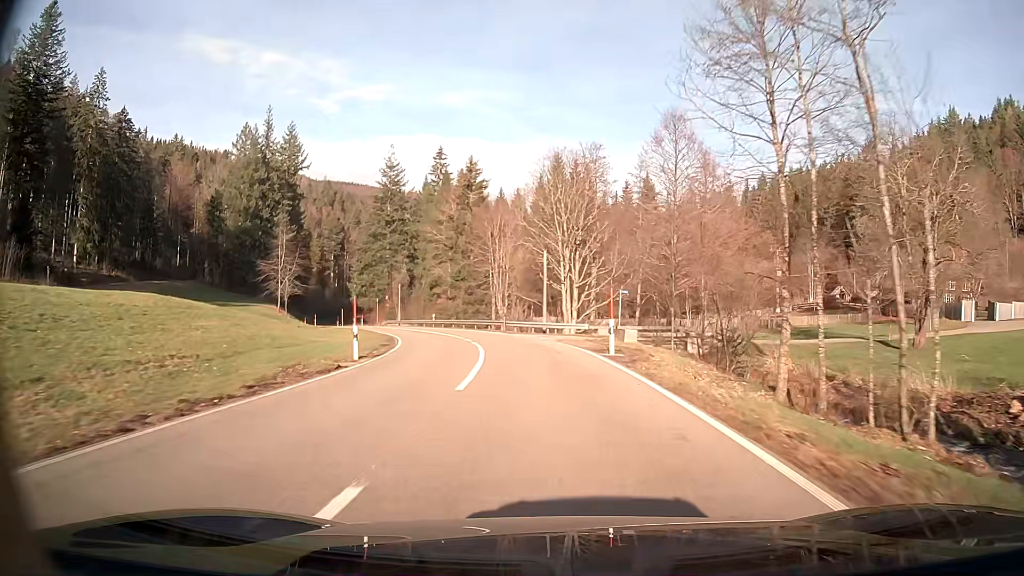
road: secondary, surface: asphalt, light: Day
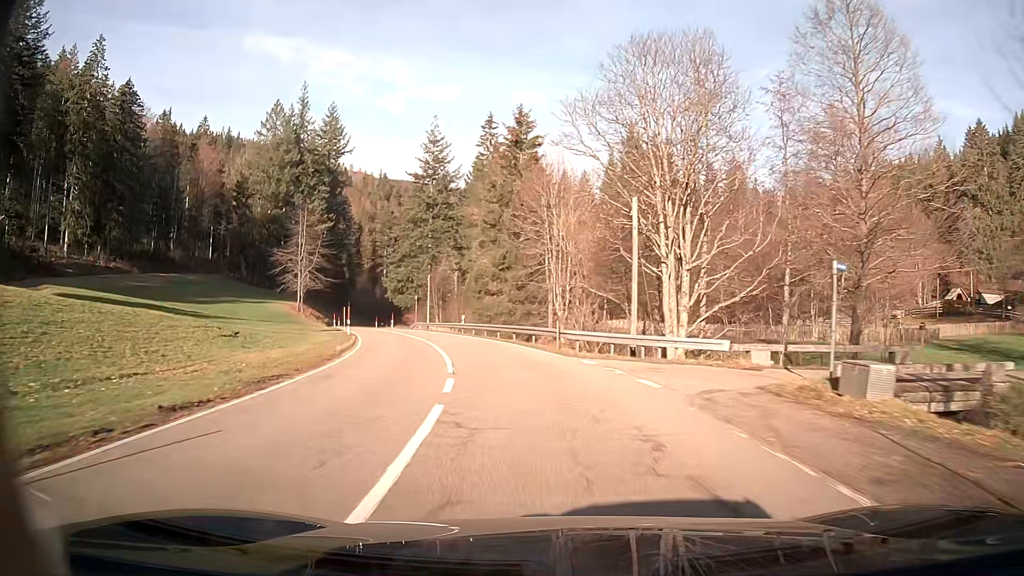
(-1.1, +21.1) m; -7°
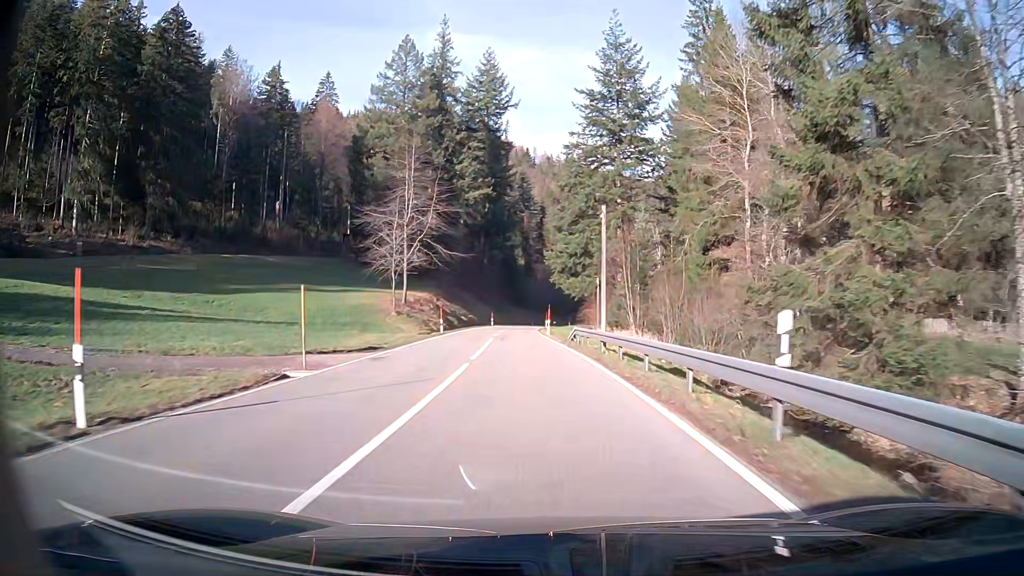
(-6.3, +41.4) m; -15°
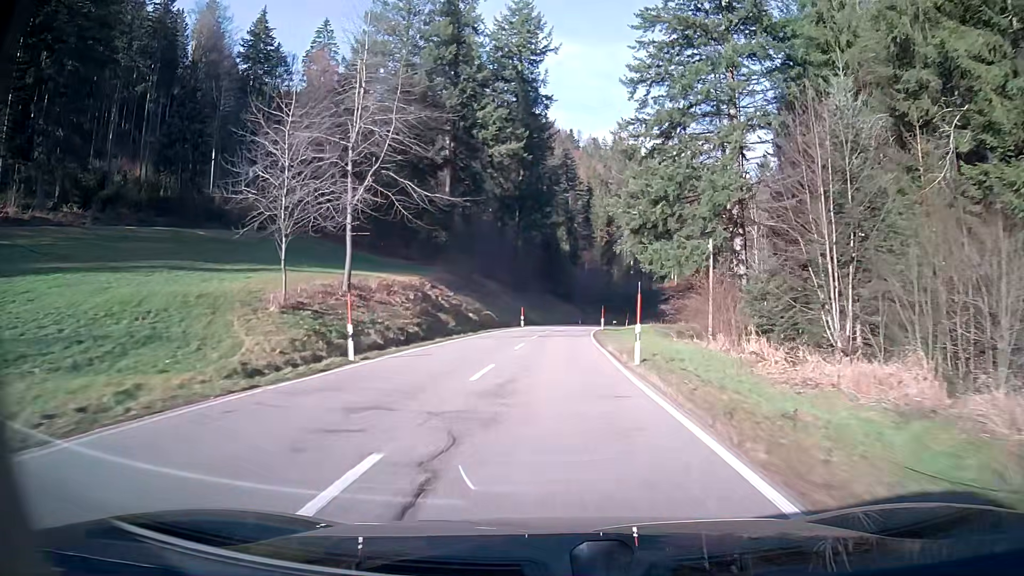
(-1.1, +31.9) m; -2°
